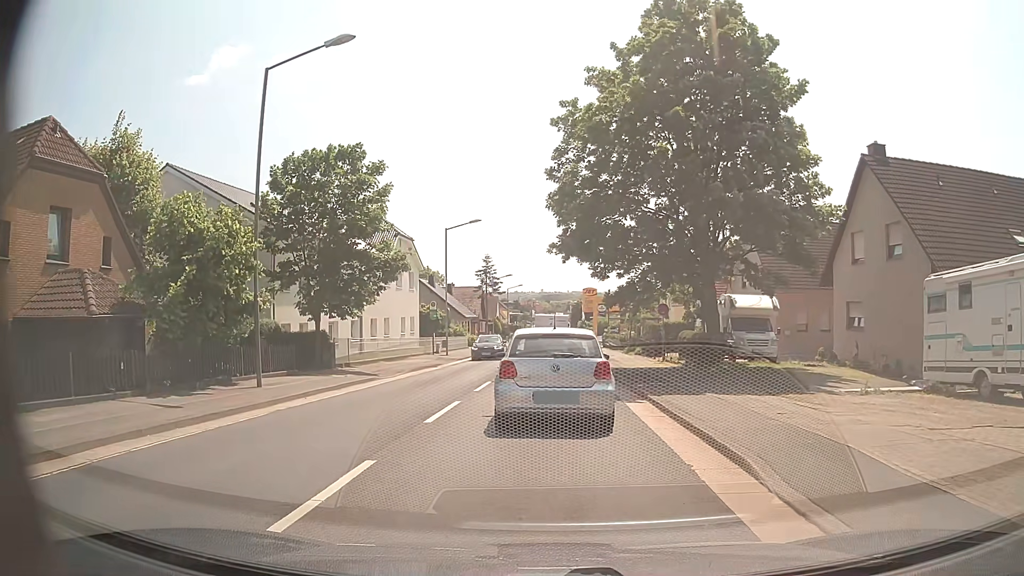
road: secondary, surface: asphalt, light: Day
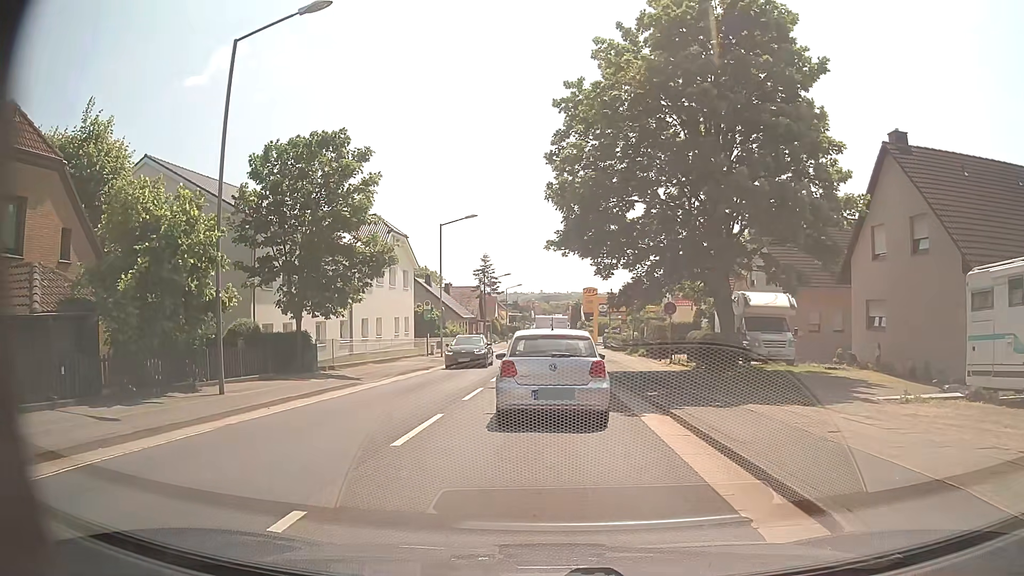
(0.0, +2.2) m; 0°
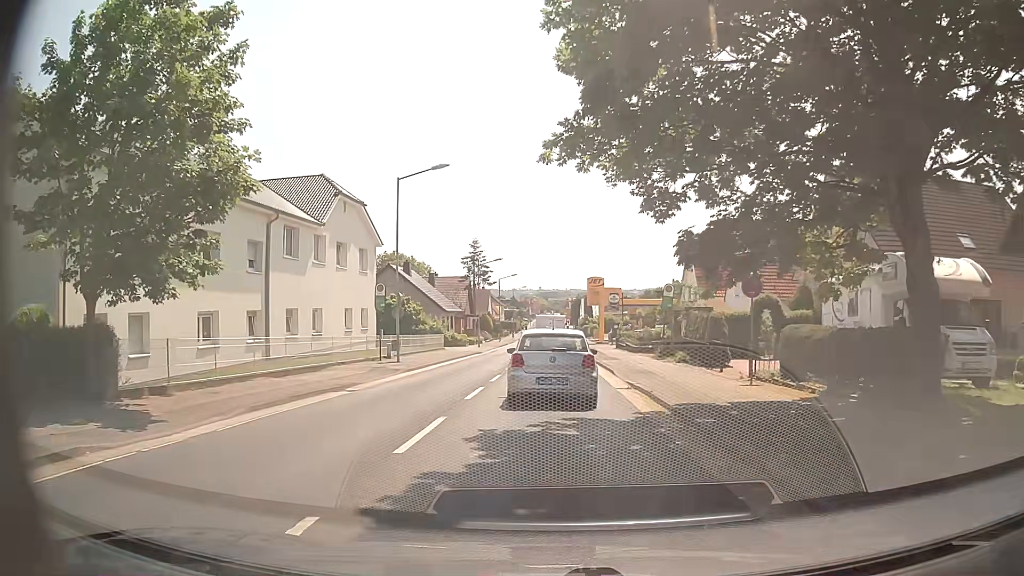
(0.0, +13.0) m; 0°
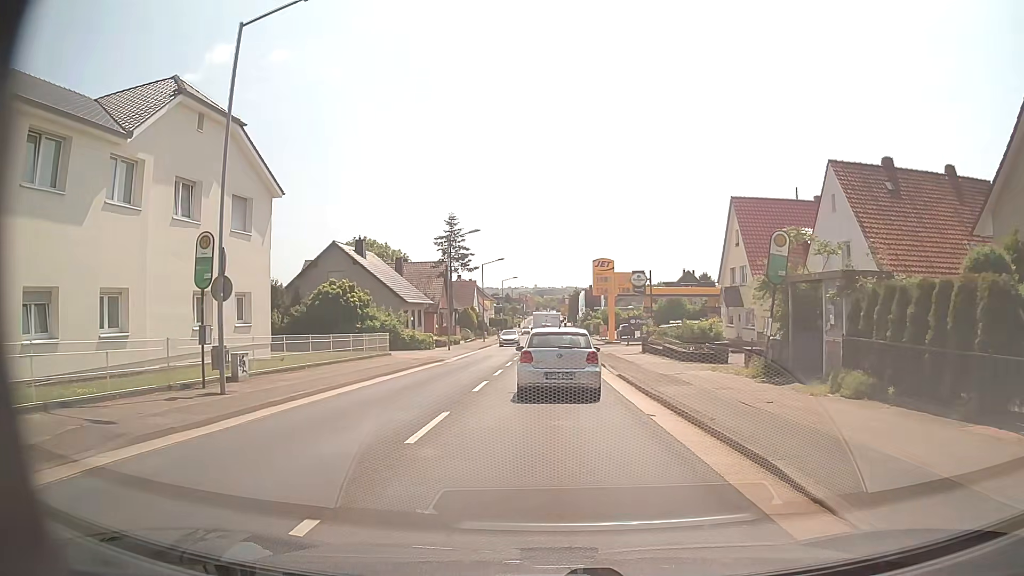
(+0.2, +17.6) m; 0°
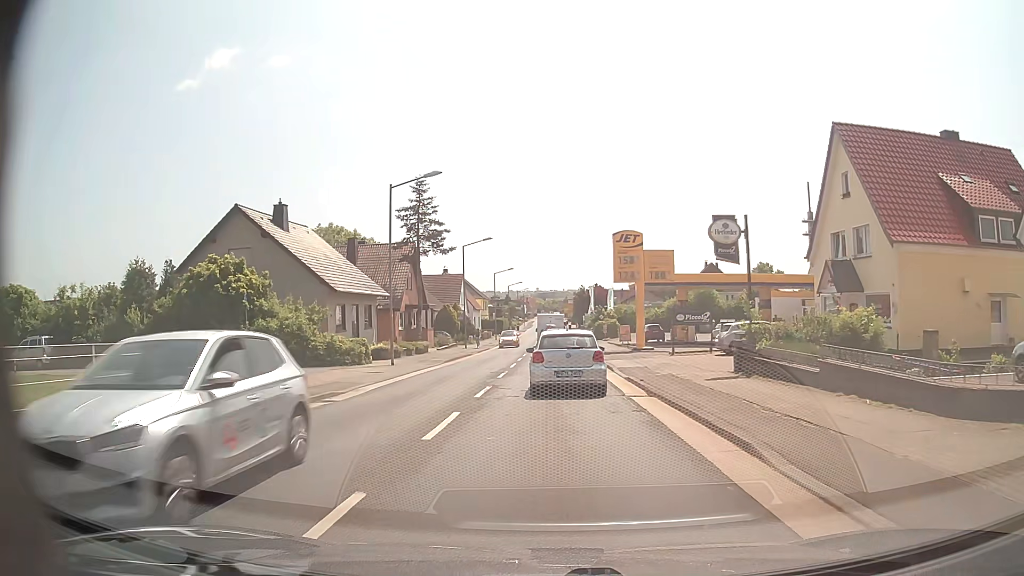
(+0.1, +18.6) m; 0°
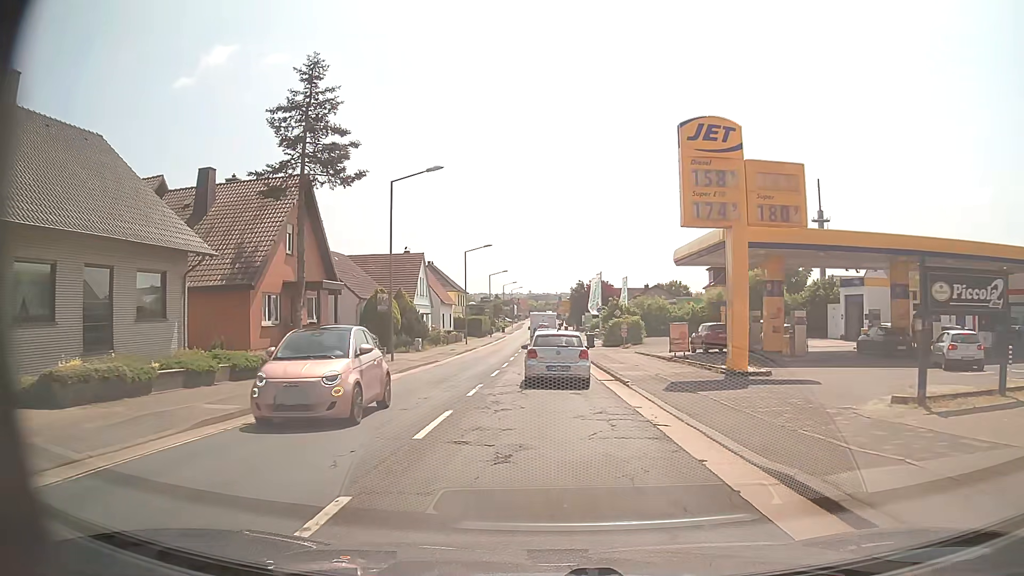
(+0.2, +24.9) m; 0°
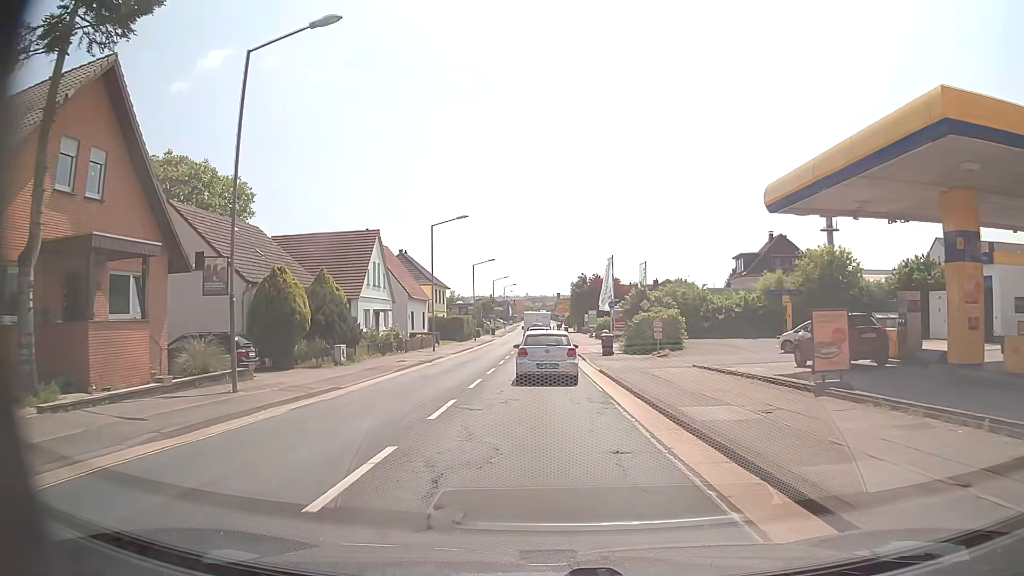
(+0.2, +16.7) m; +1°
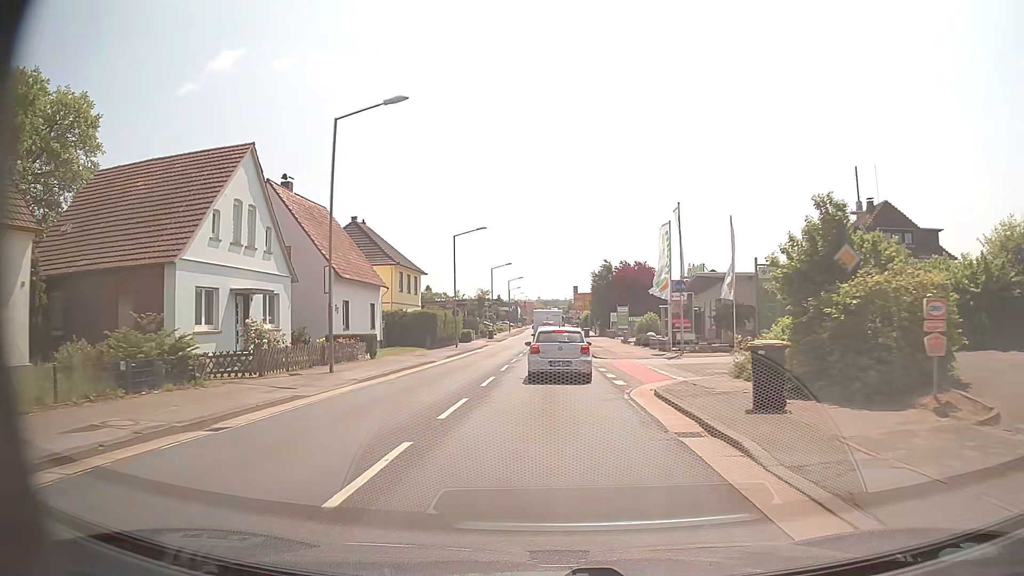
(-0.4, +24.3) m; -2°
(0, +10) (0, +20) (0, +30) (0, +40) (0, +50) (0, +60) (0, +70) (0, +80) (0, +90) (+1, +100) m
